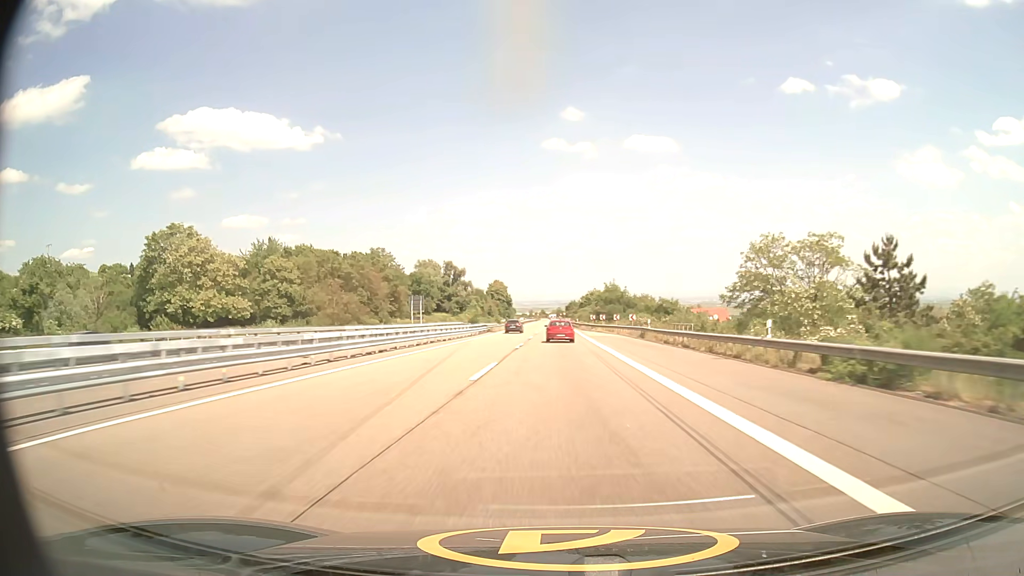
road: motorway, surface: asphalt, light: Day
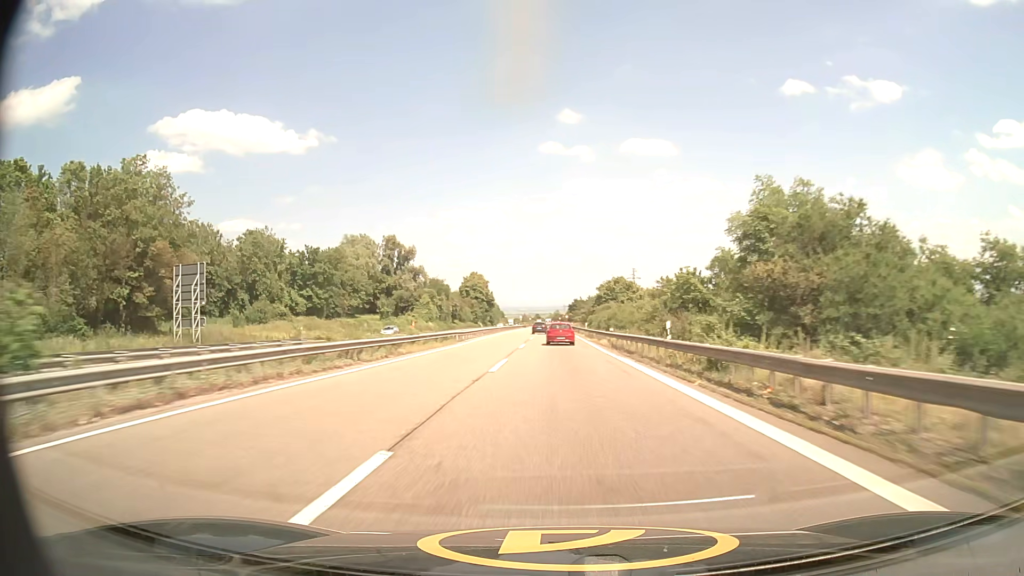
(0.0, +86.1) m; 0°
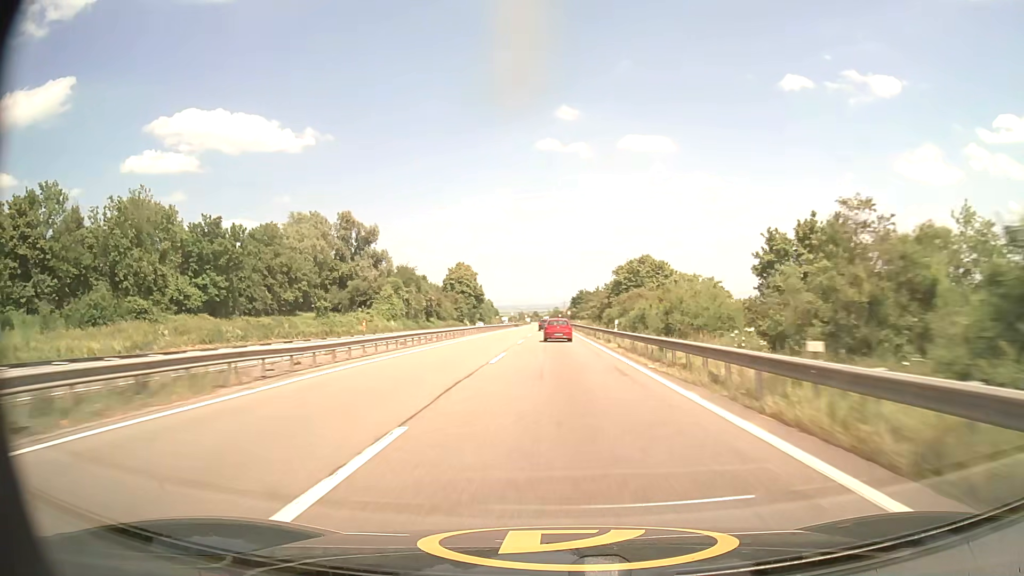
(+0.1, +34.4) m; 0°
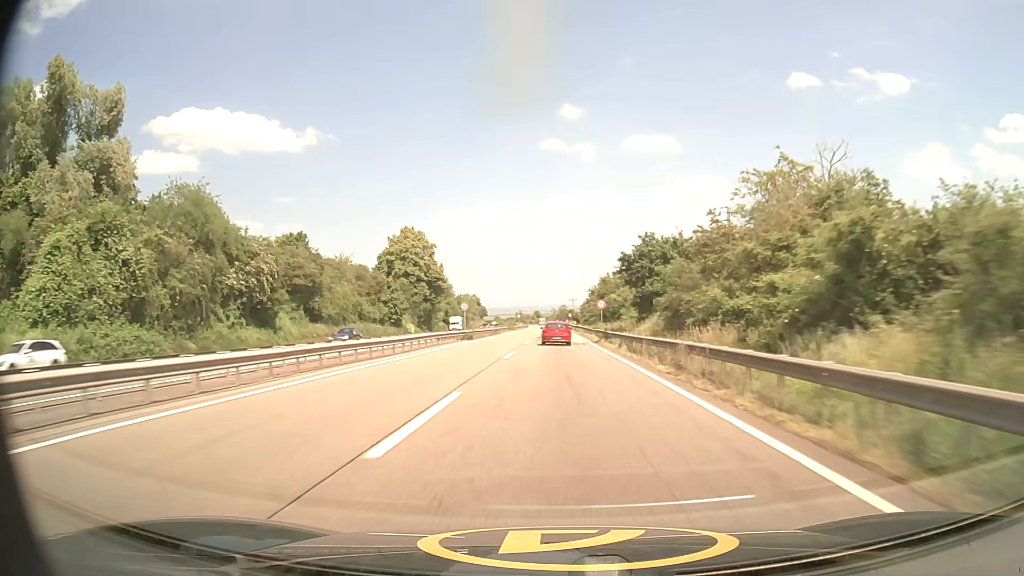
(-0.3, +85.4) m; 0°
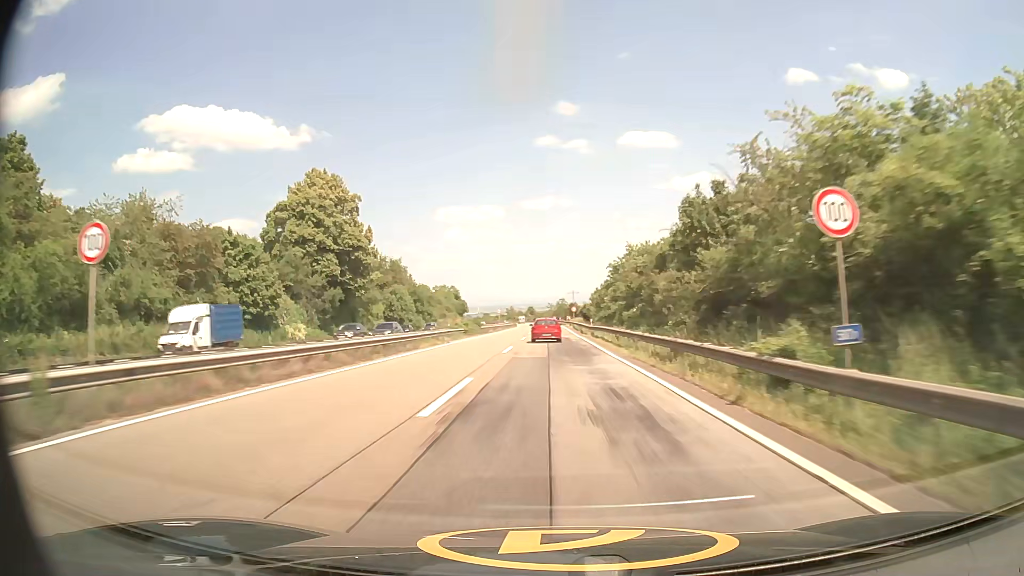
(-0.1, +50.8) m; 0°
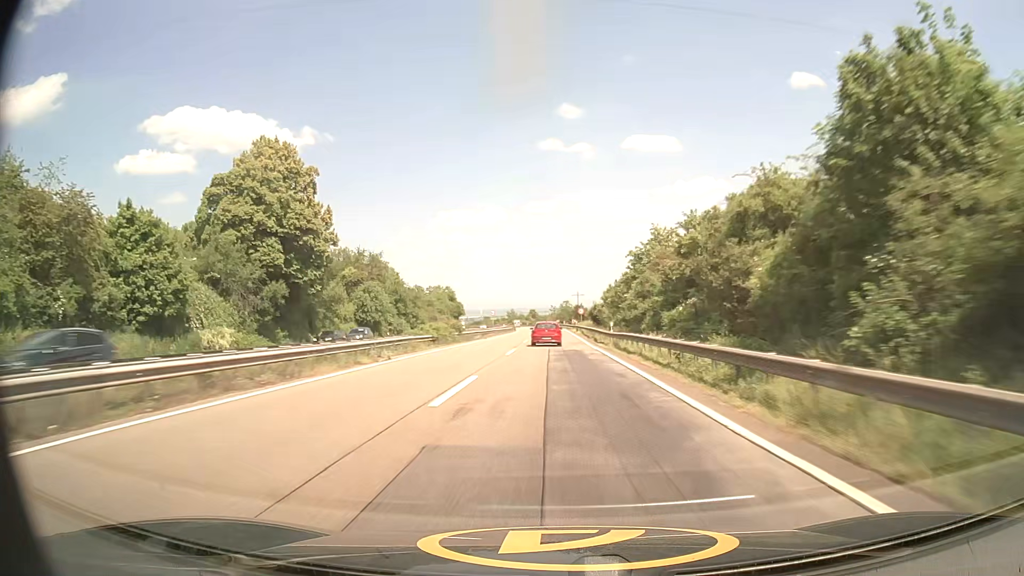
(0.0, +16.8) m; 0°
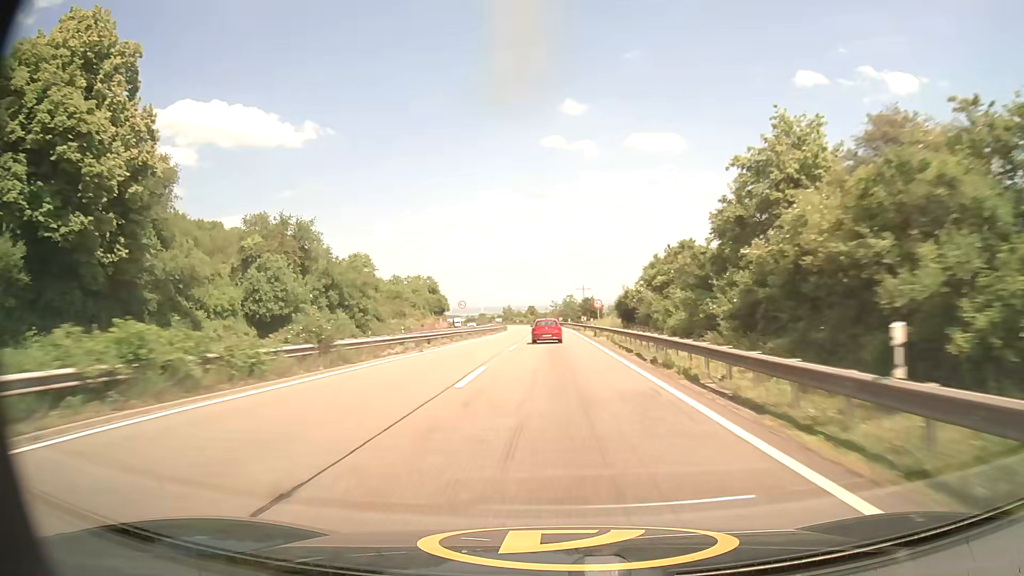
(-0.3, +33.0) m; 0°
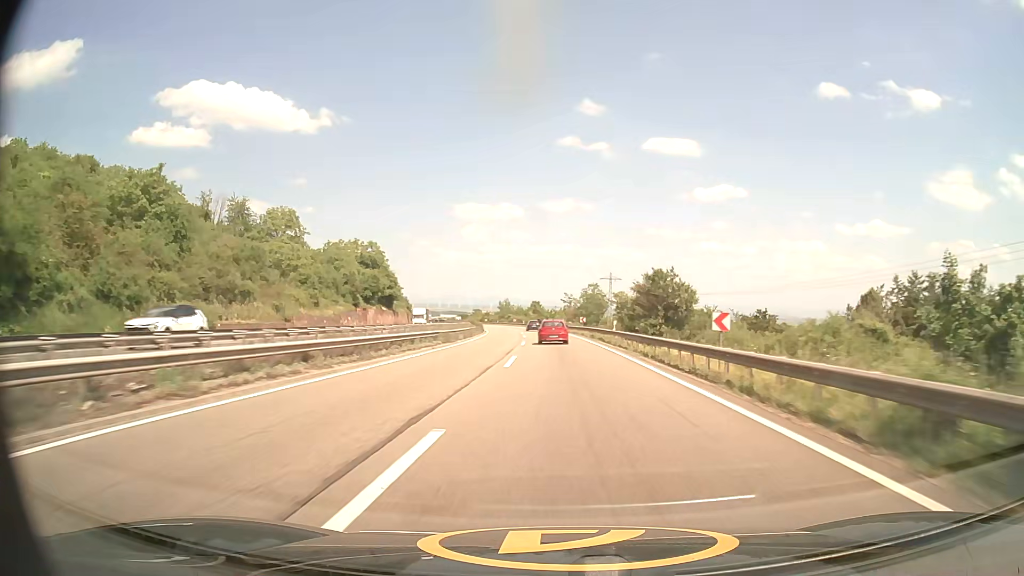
(-1.0, +65.1) m; -1°
(0, +10) (0, +20) (0, +30) (0, +40) (0, +50) (-1, +60) (-1, +70) (-2, +80) (-3, +90) (-3, +100) m
